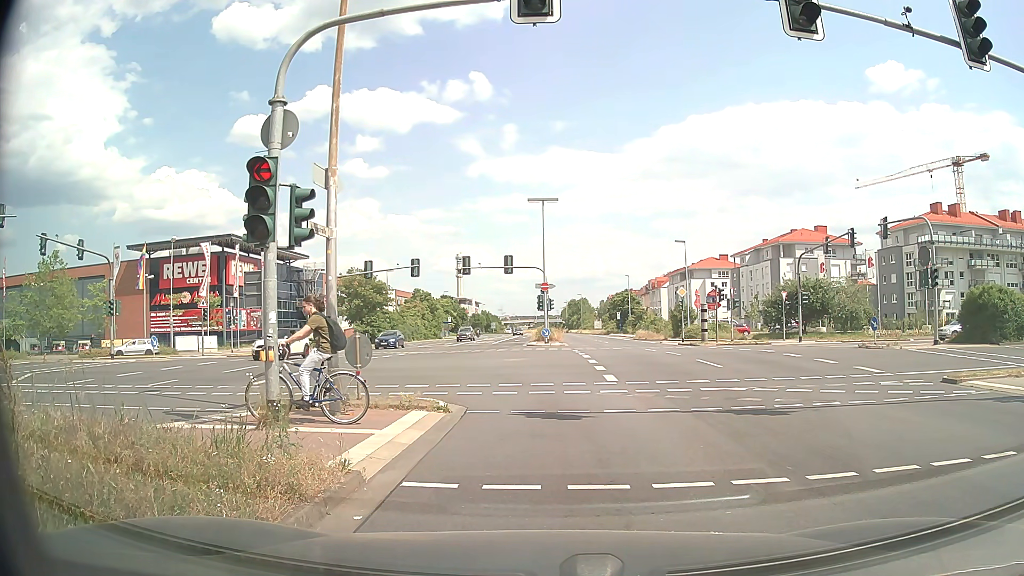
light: Day
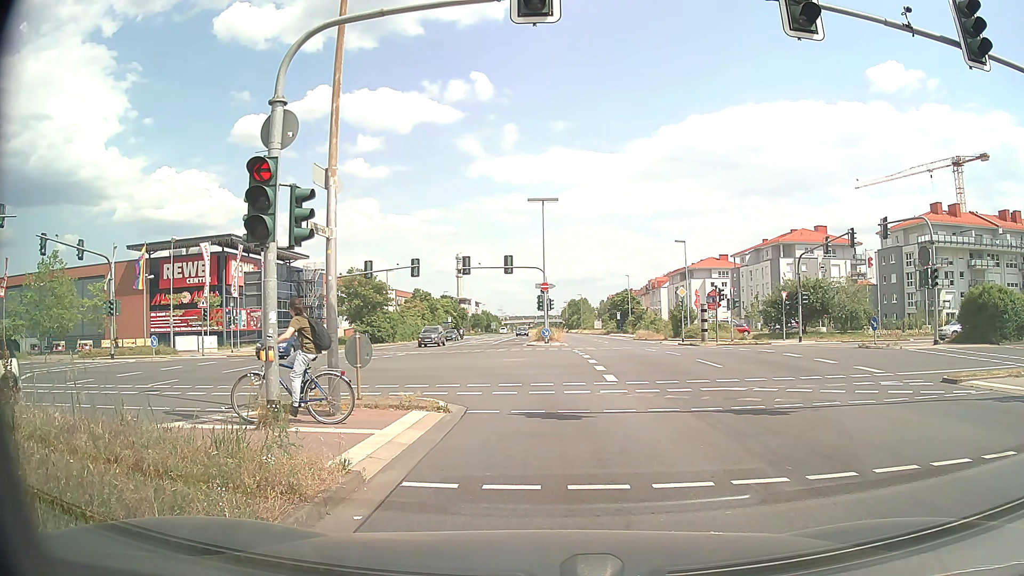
(0.0, 0.0) m; 0°
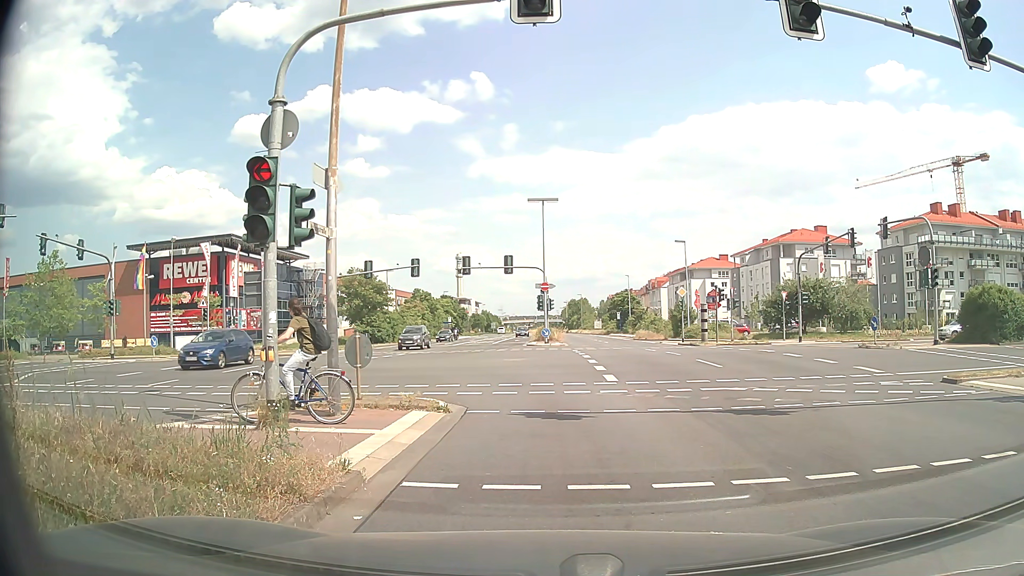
(0.0, 0.0) m; 0°
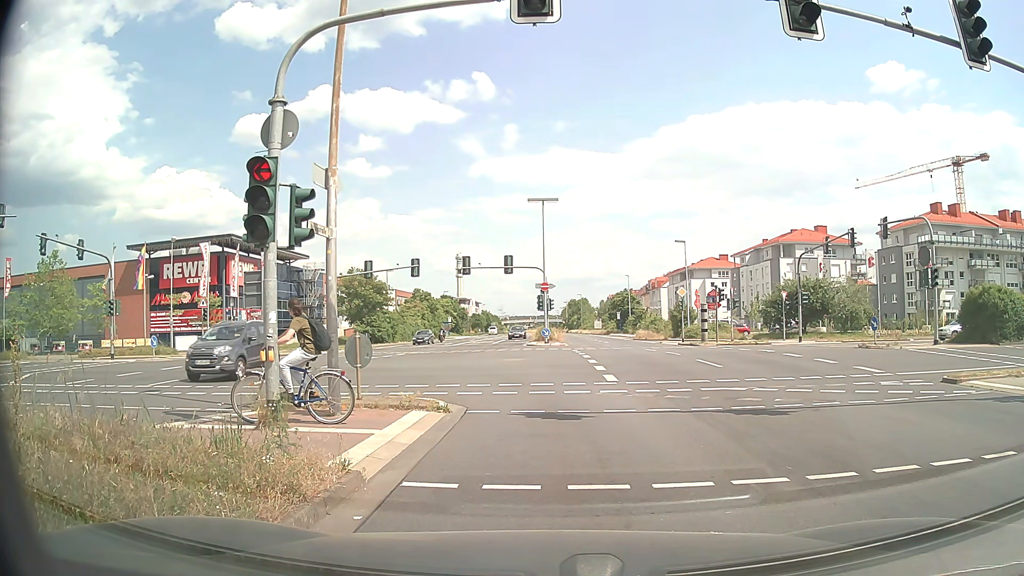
(0.0, 0.0) m; 0°
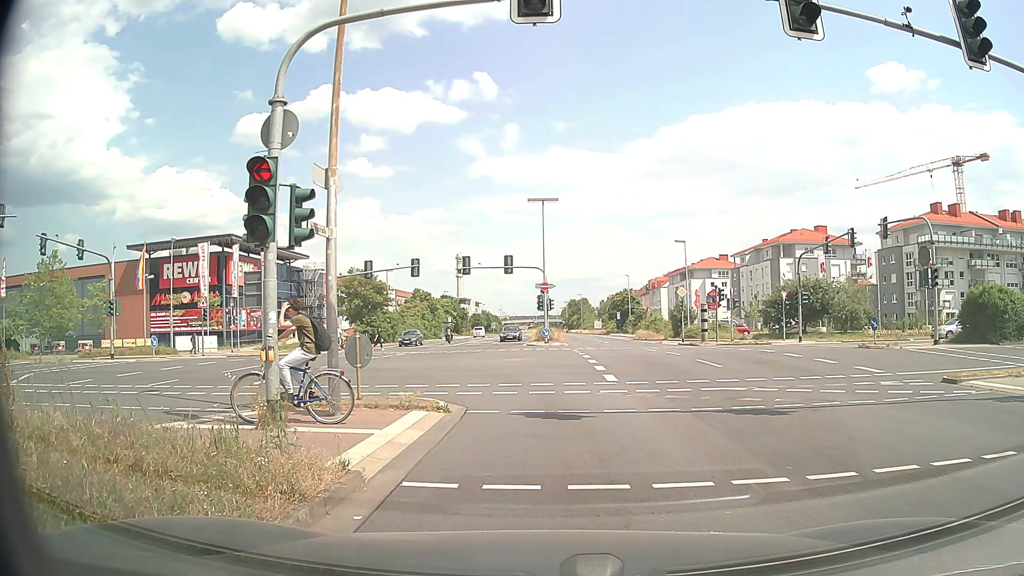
(0.0, 0.0) m; 0°
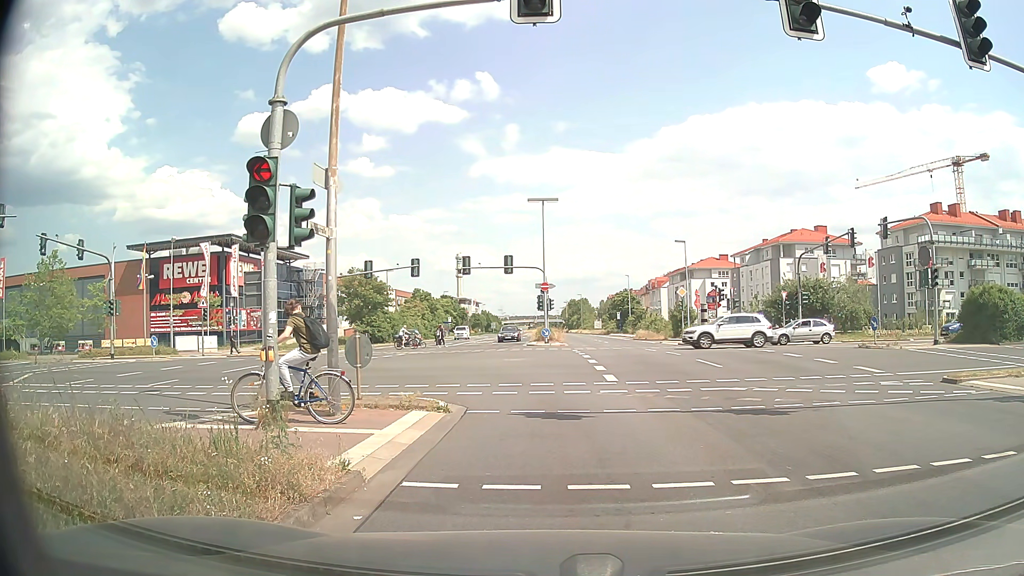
(0.0, 0.0) m; 0°
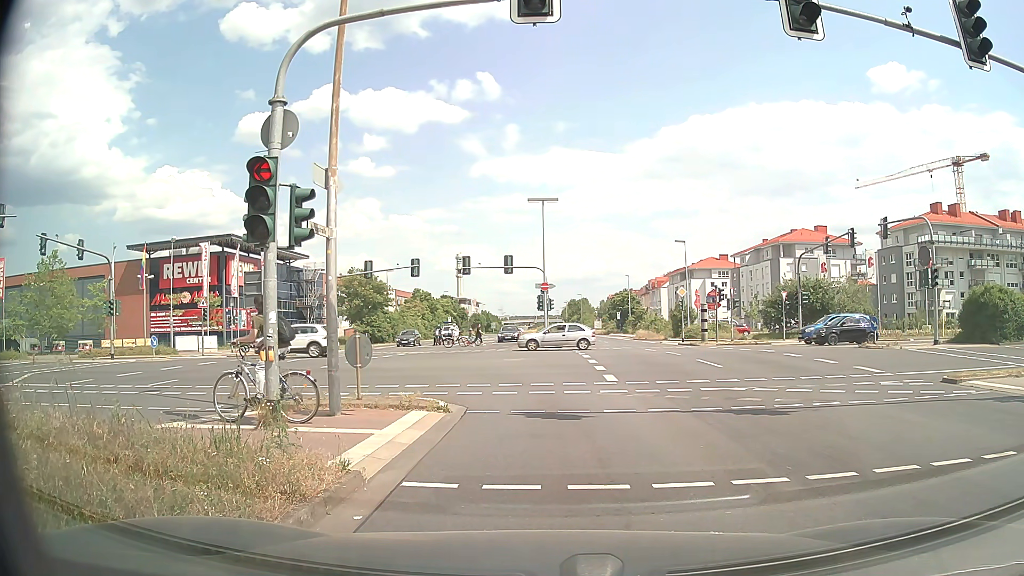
(0.0, 0.0) m; 0°
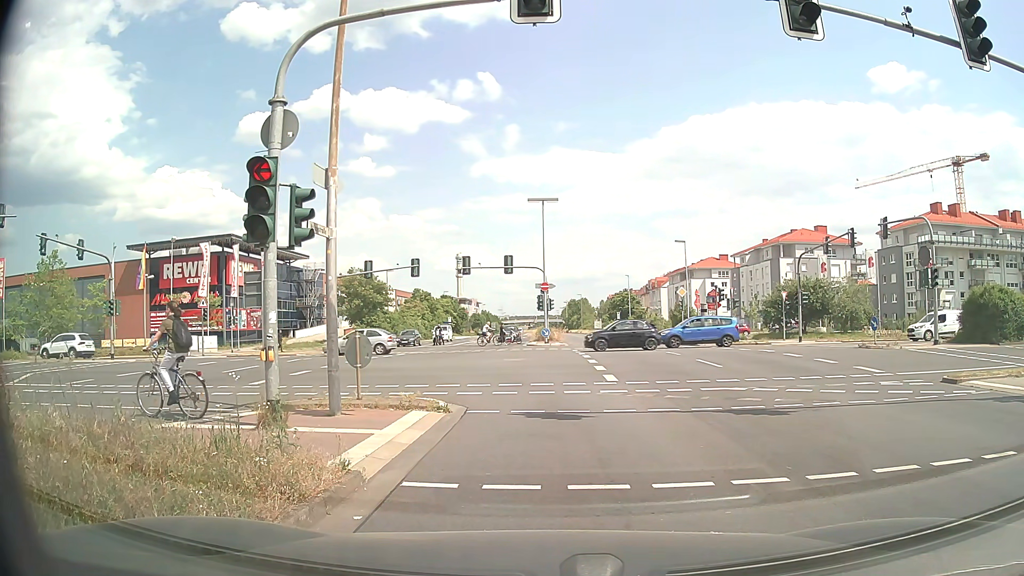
(0.0, 0.0) m; 0°
(0, +10) (-2, +20) (-8, +28) (-16, +33) (-26, +35) (-36, +35) (-46, +34) (-55, +33) (-65, +32) (-75, +31) m
